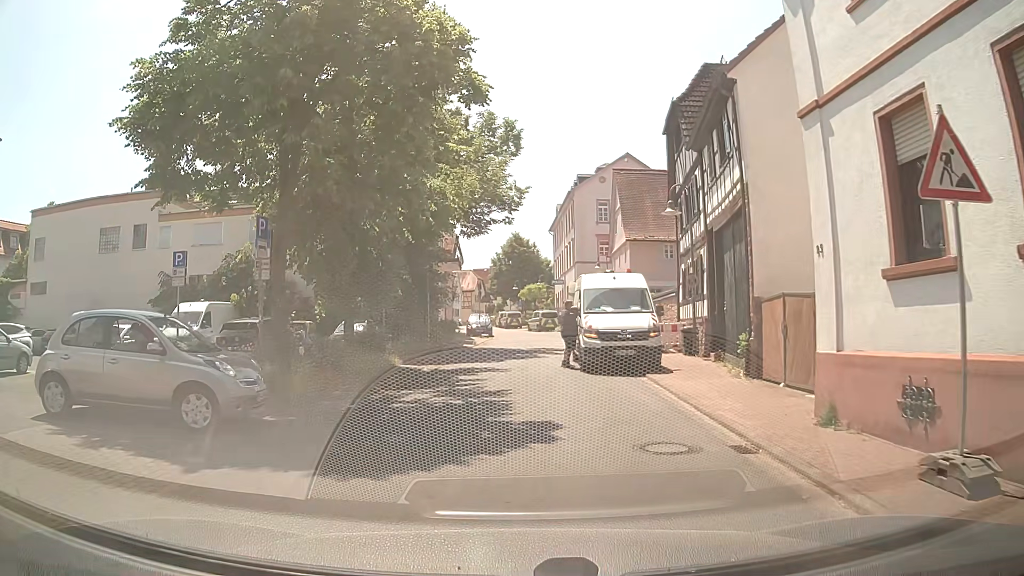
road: residential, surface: asphalt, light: Day
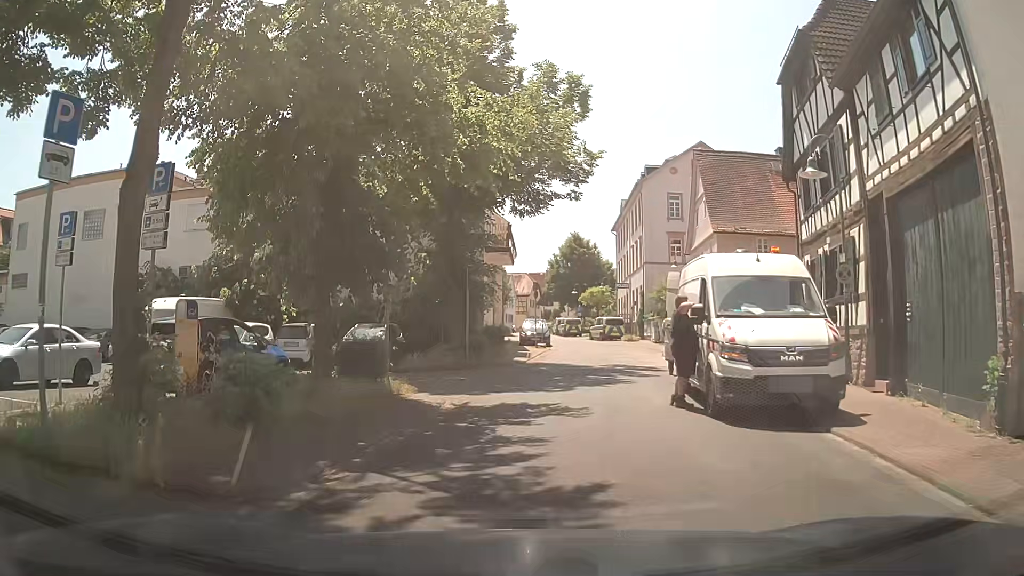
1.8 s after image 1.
(-0.2, +7.2) m; -6°
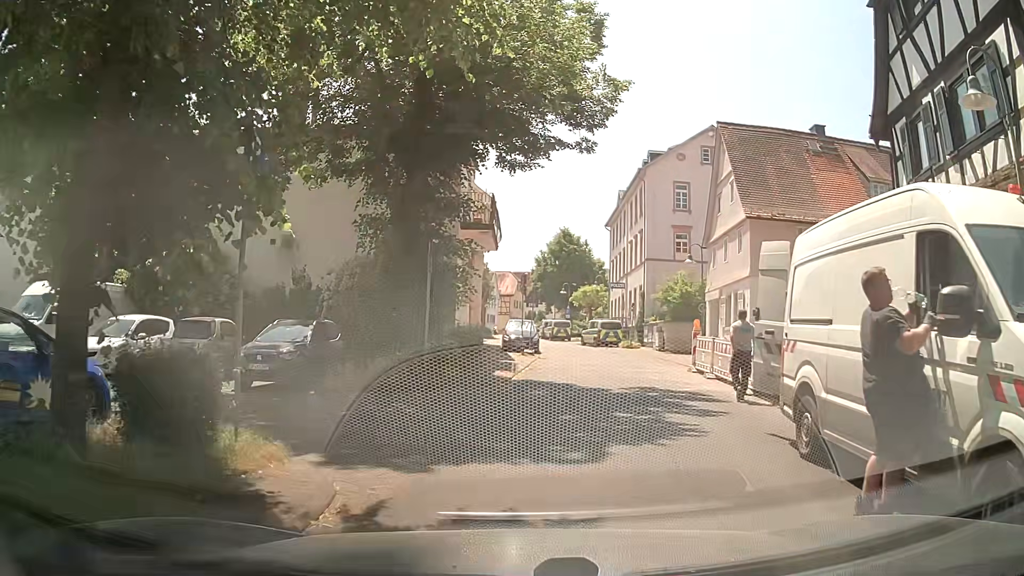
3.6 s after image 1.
(+0.1, +6.7) m; +1°
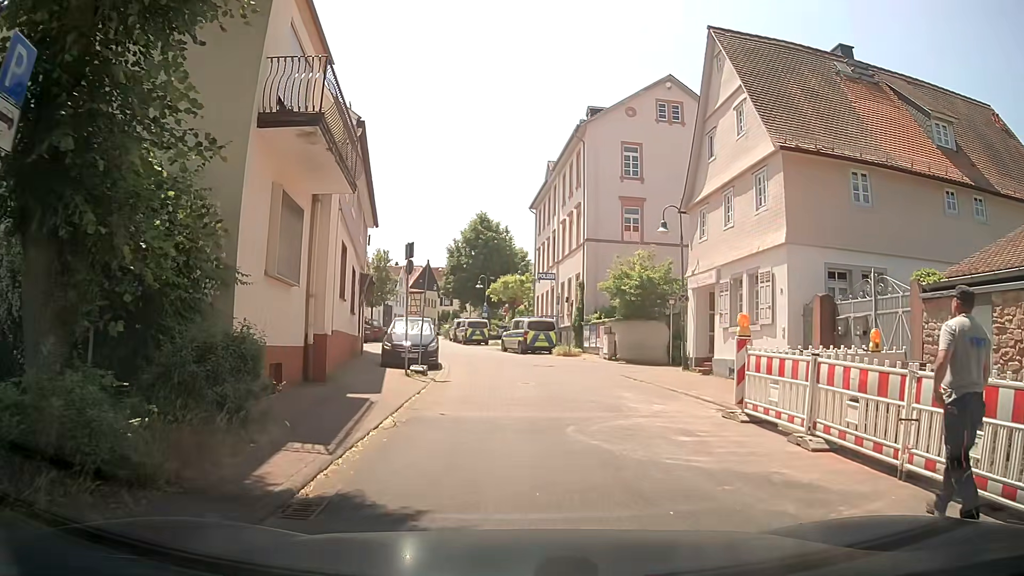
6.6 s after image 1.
(+1.2, +11.2) m; +9°
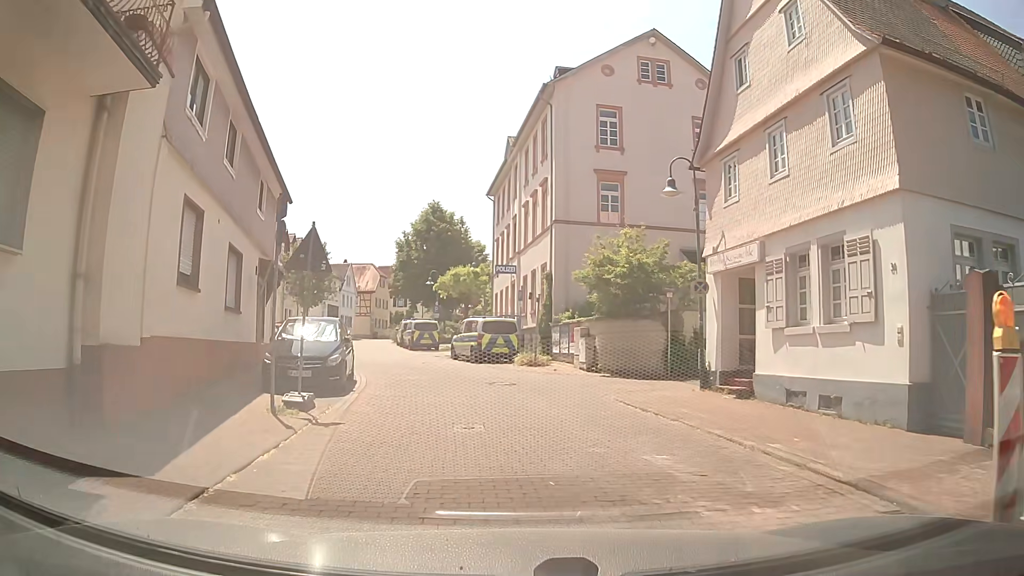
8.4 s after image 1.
(+0.2, +7.1) m; +3°
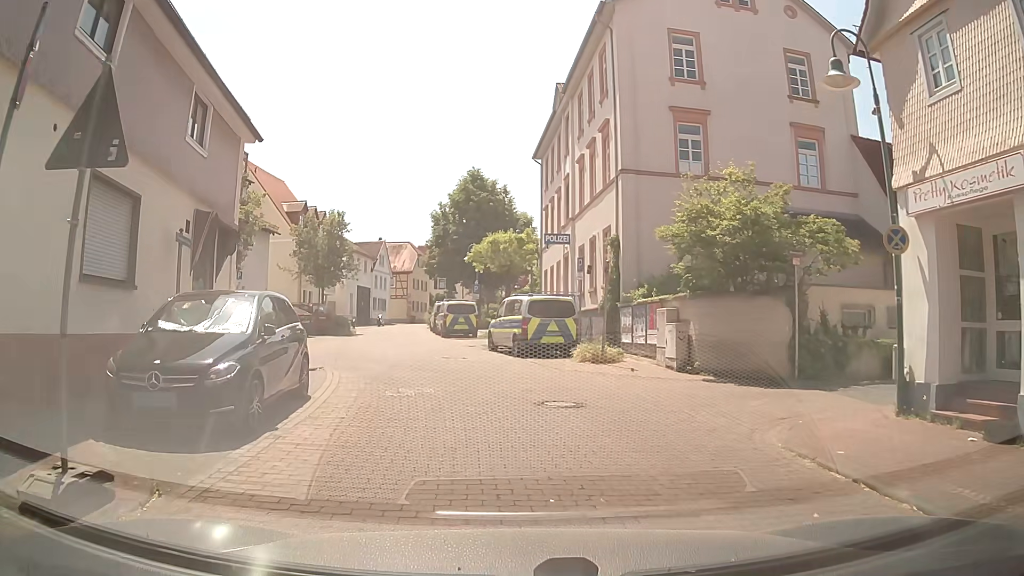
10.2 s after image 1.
(-0.2, +7.2) m; -5°
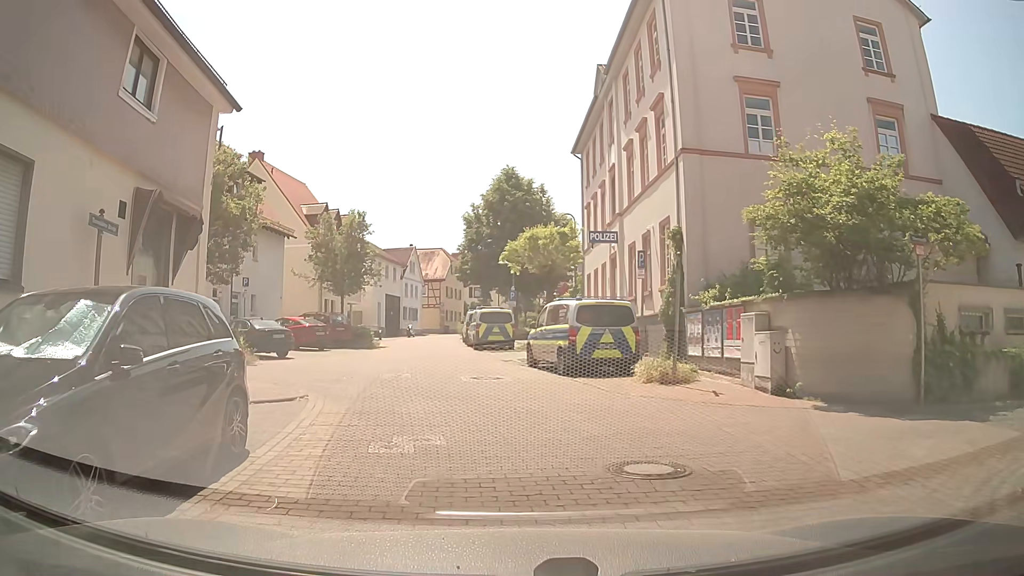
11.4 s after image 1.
(-0.1, +3.8) m; -2°
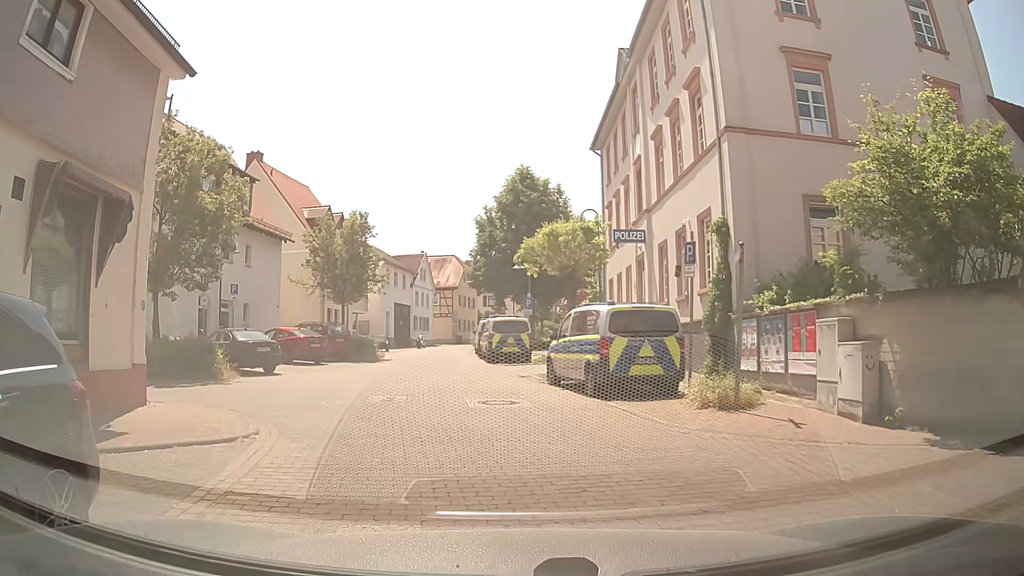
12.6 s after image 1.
(-0.1, +3.0) m; -2°
